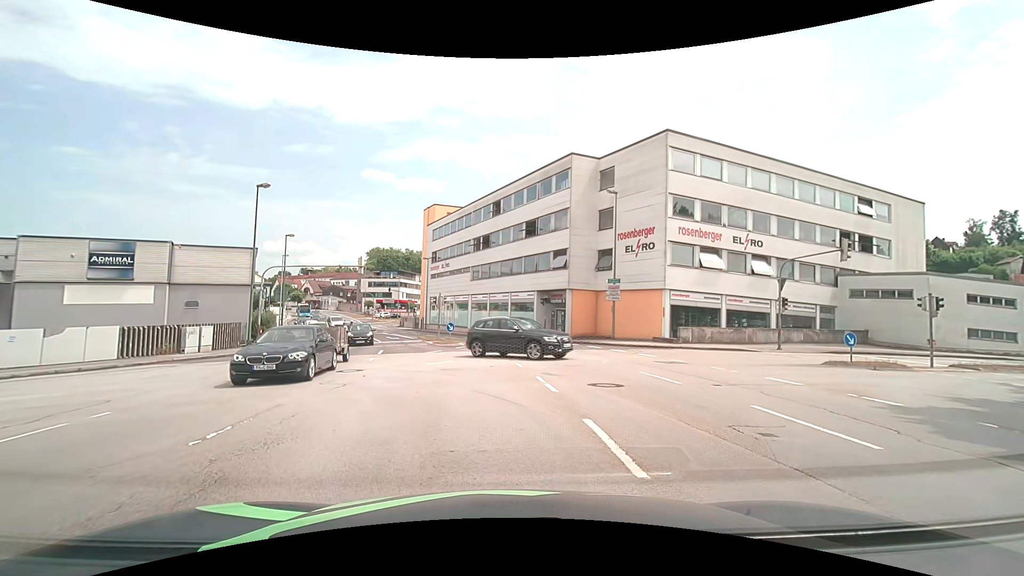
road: tertiary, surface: asphalt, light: Day
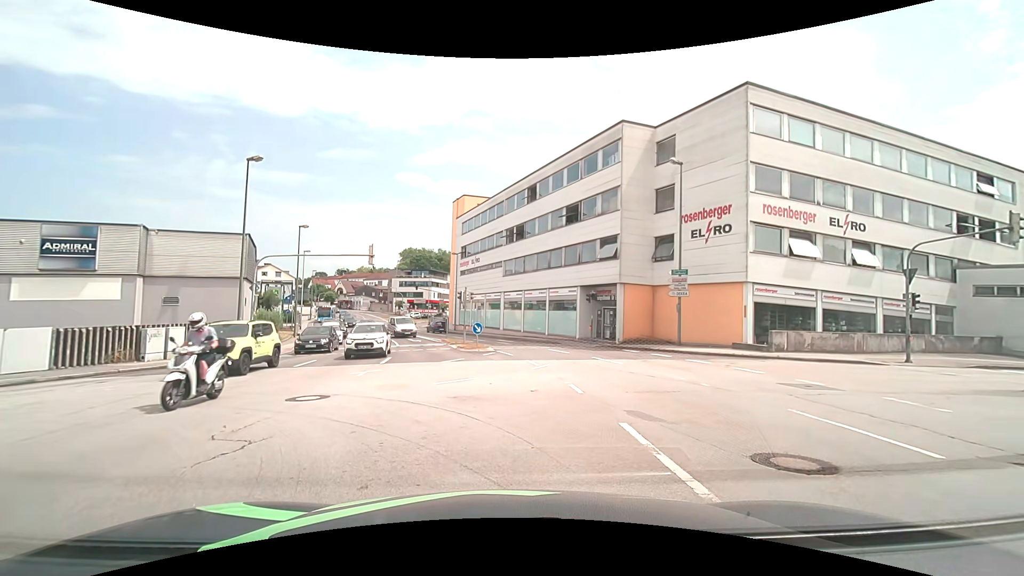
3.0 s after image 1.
(+0.1, +6.0) m; -1°
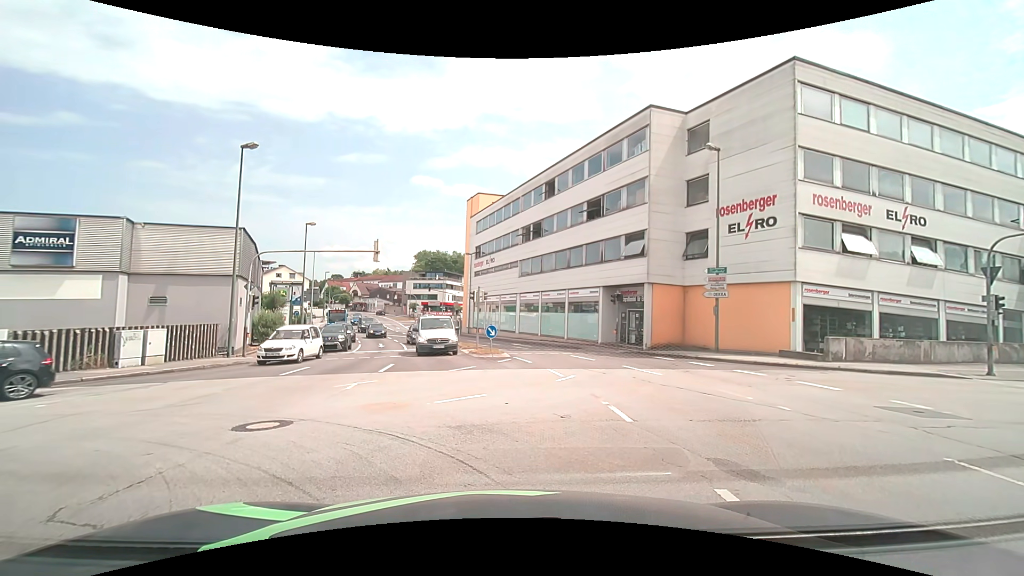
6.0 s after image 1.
(-0.1, +2.5) m; -2°
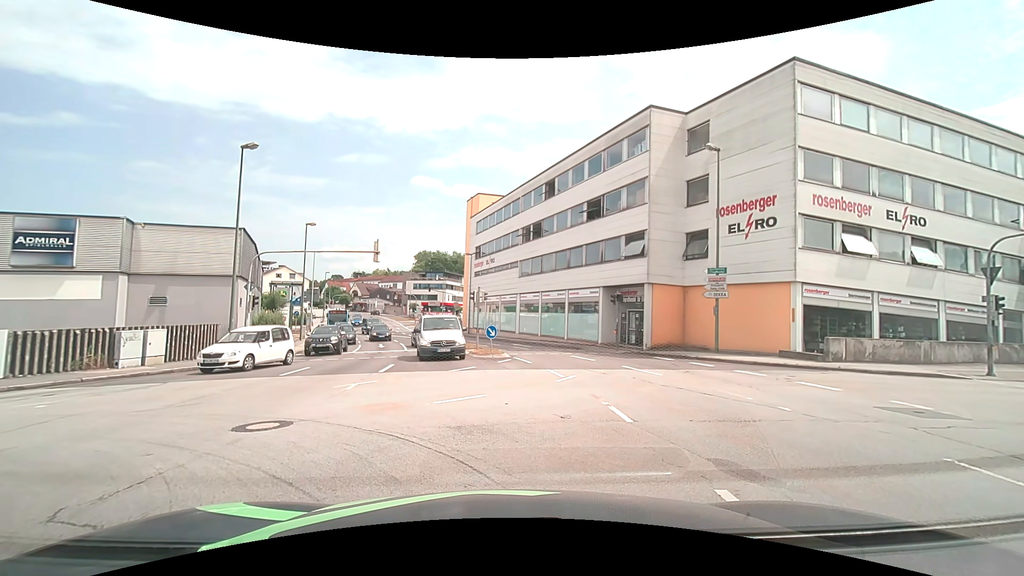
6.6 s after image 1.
(0.0, 0.0) m; 0°
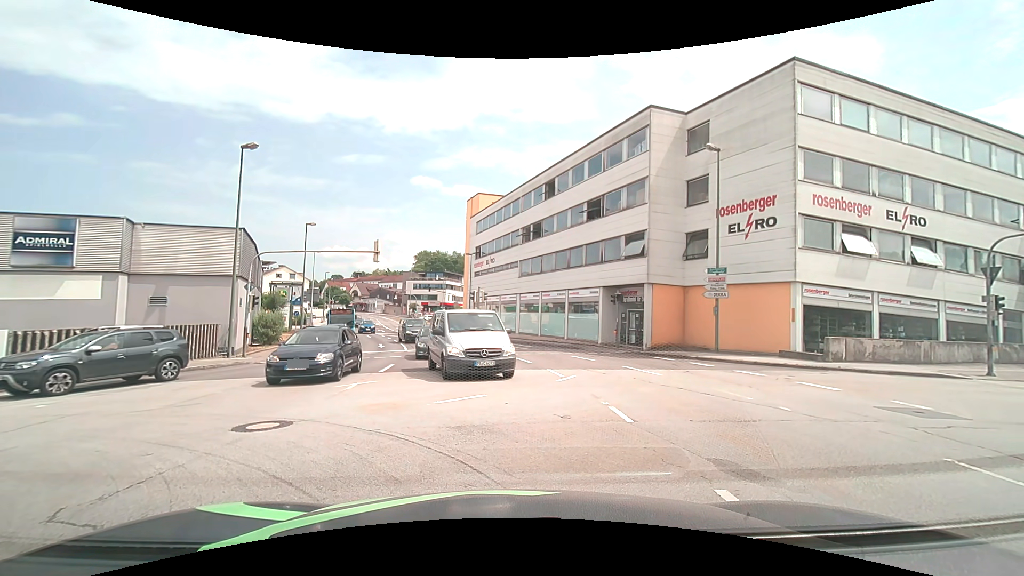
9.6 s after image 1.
(0.0, 0.0) m; 0°
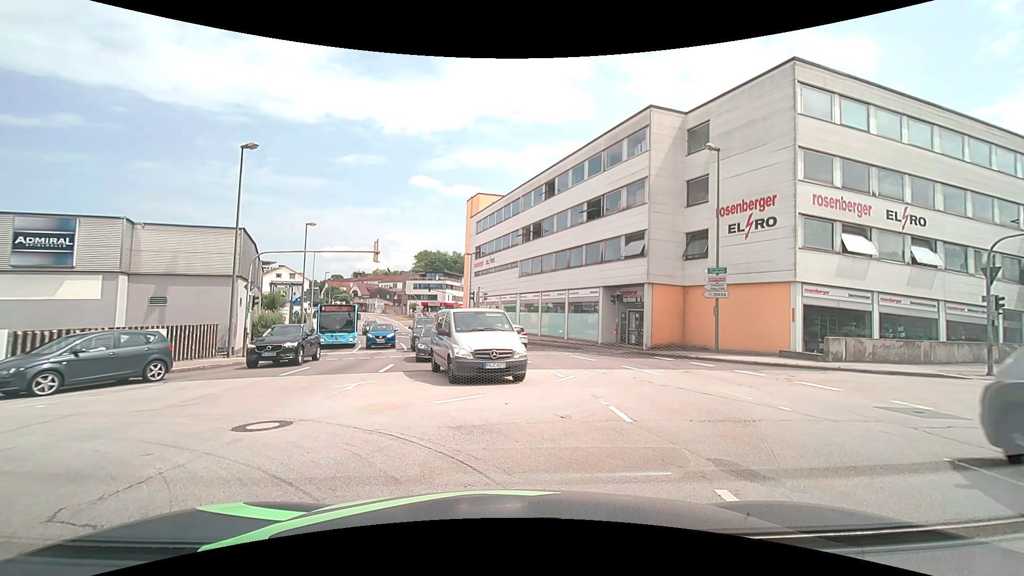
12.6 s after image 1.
(0.0, 0.0) m; 0°
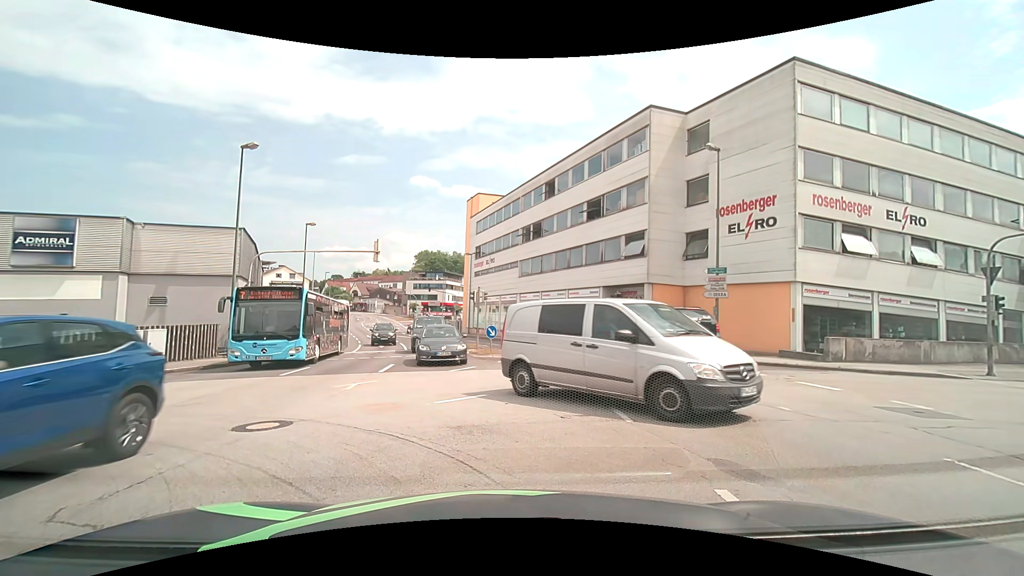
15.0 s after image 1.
(0.0, 0.0) m; 0°
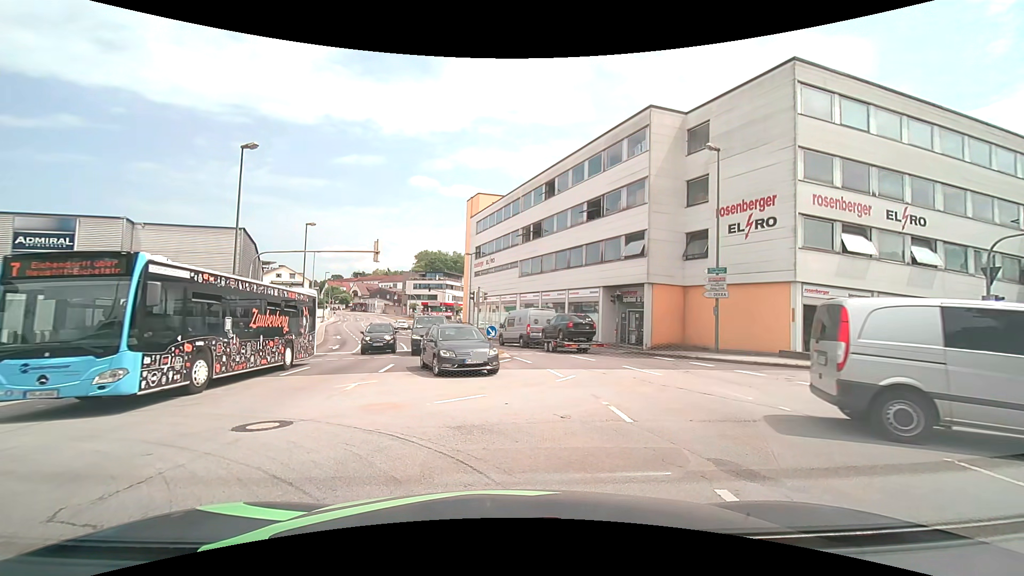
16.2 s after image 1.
(0.0, 0.0) m; 0°
(-4, +9) (-14, +9) (-23, +6) (-33, +2) (-42, -1) (-51, -5) (-60, -9) (-70, -13) (-79, -17) (-88, -20) m
